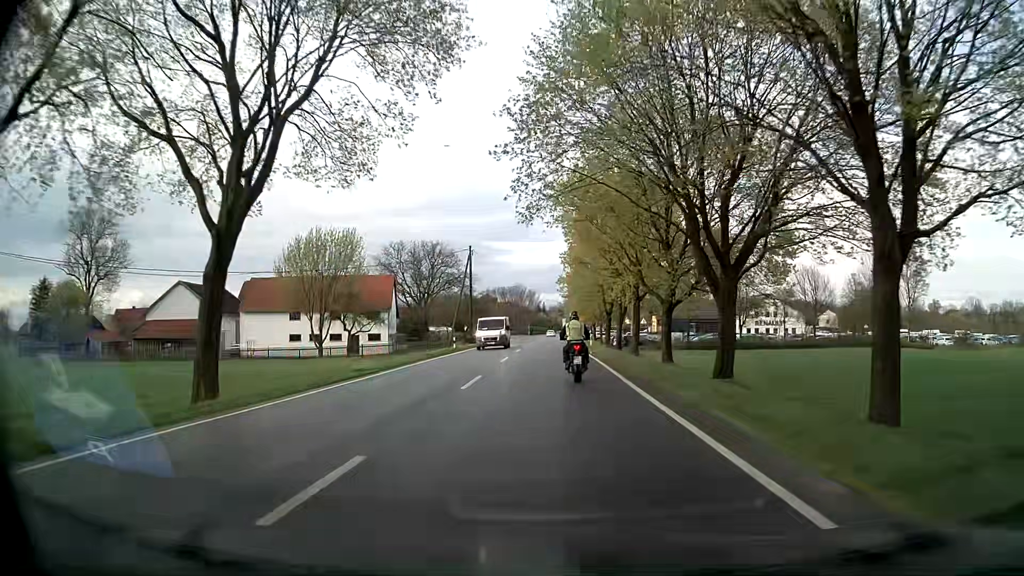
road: secondary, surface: asphalt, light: Day
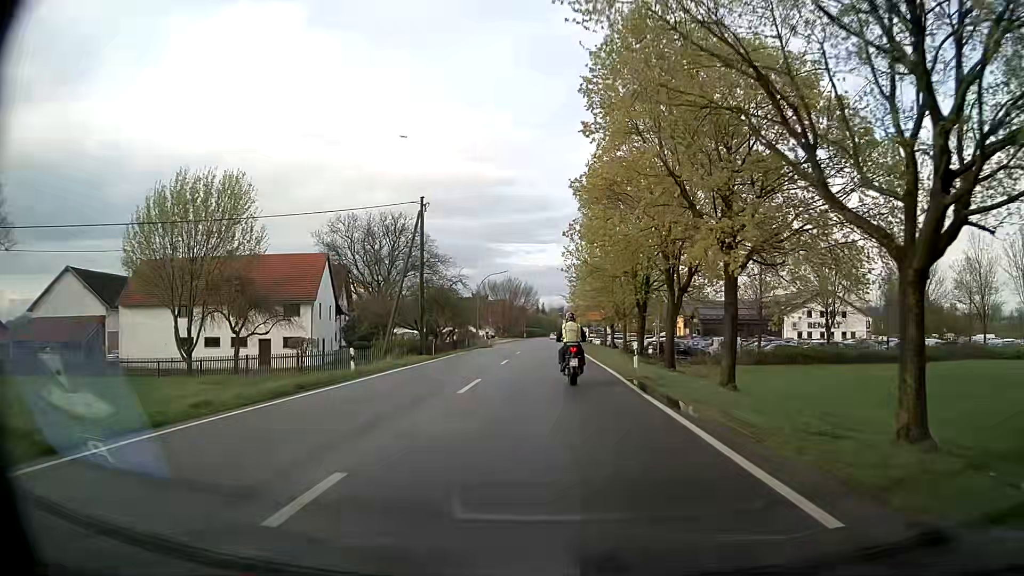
(-0.1, +24.7) m; 0°
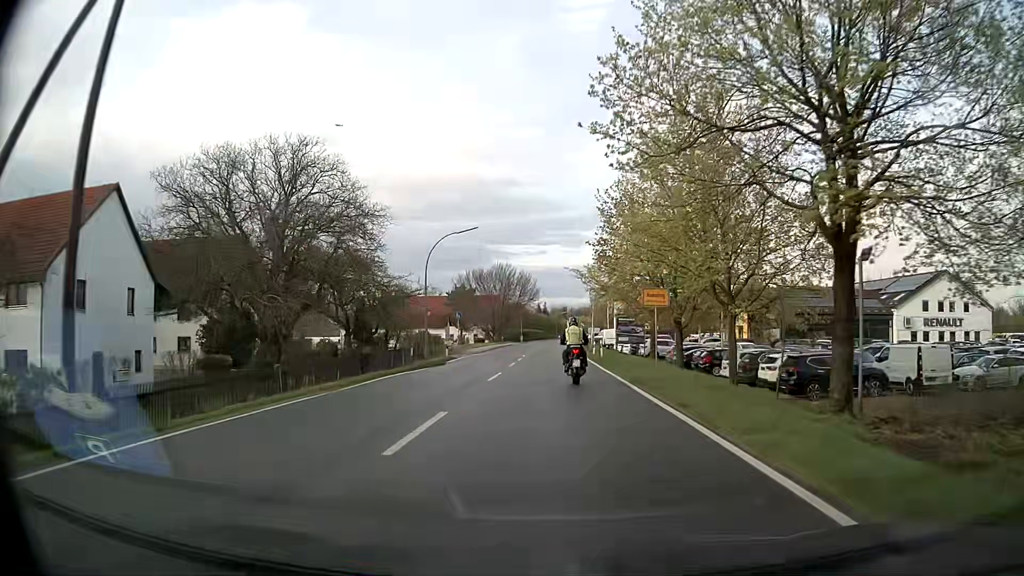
(-0.2, +30.9) m; -1°
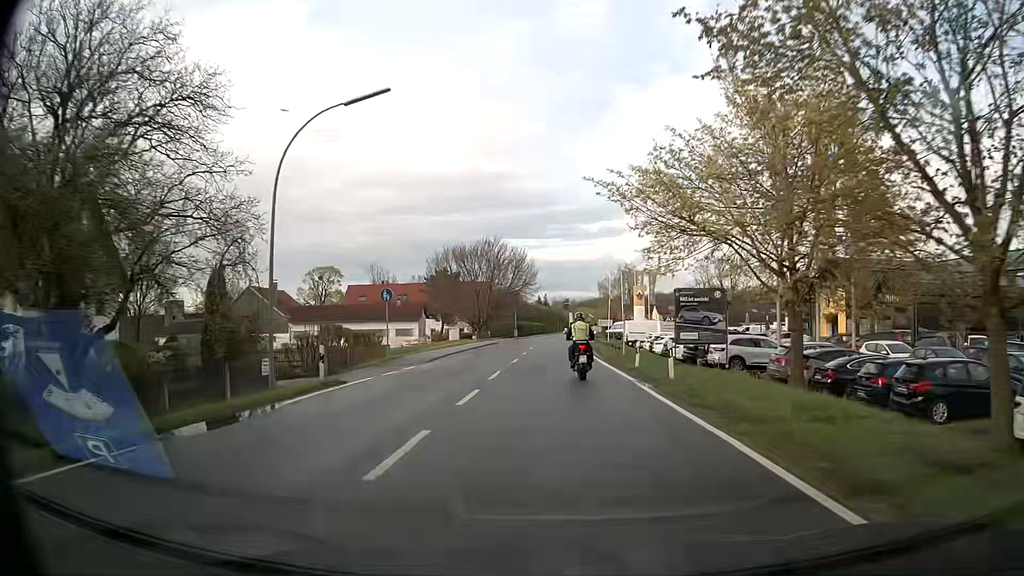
(0.0, +23.0) m; 0°
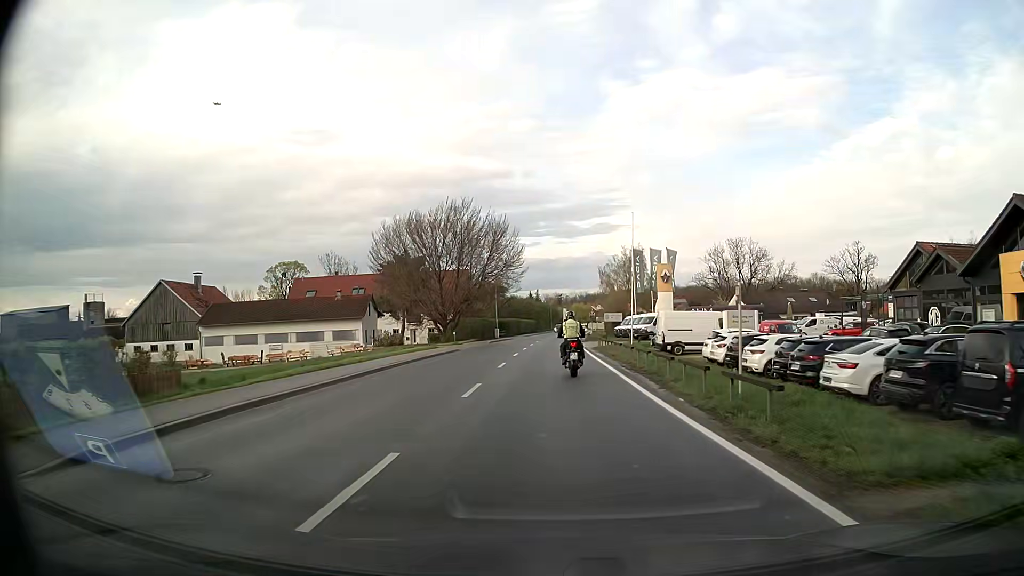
(+0.2, +22.8) m; +1°
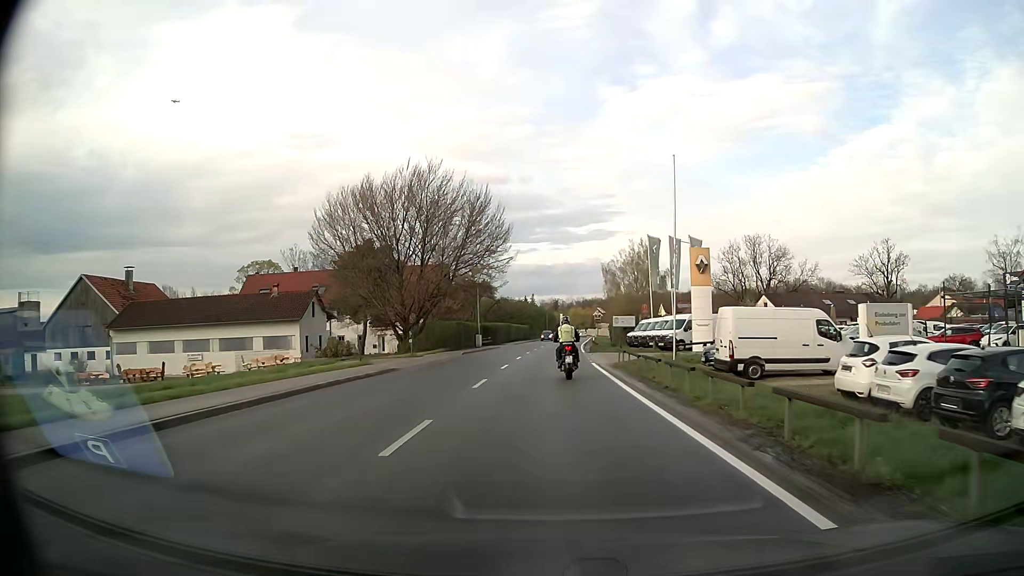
(0.0, +15.2) m; 0°
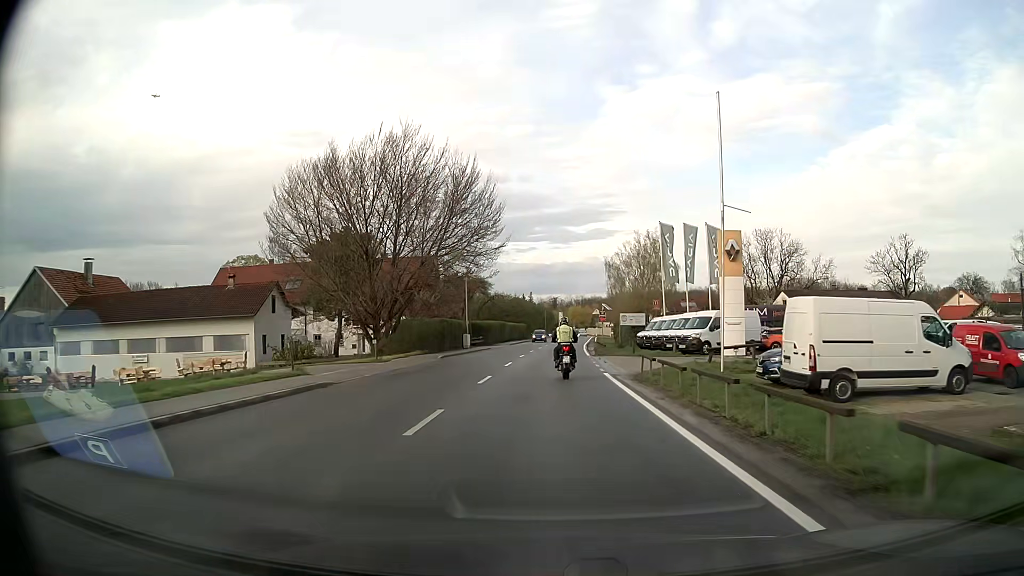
(0.0, +7.5) m; 0°
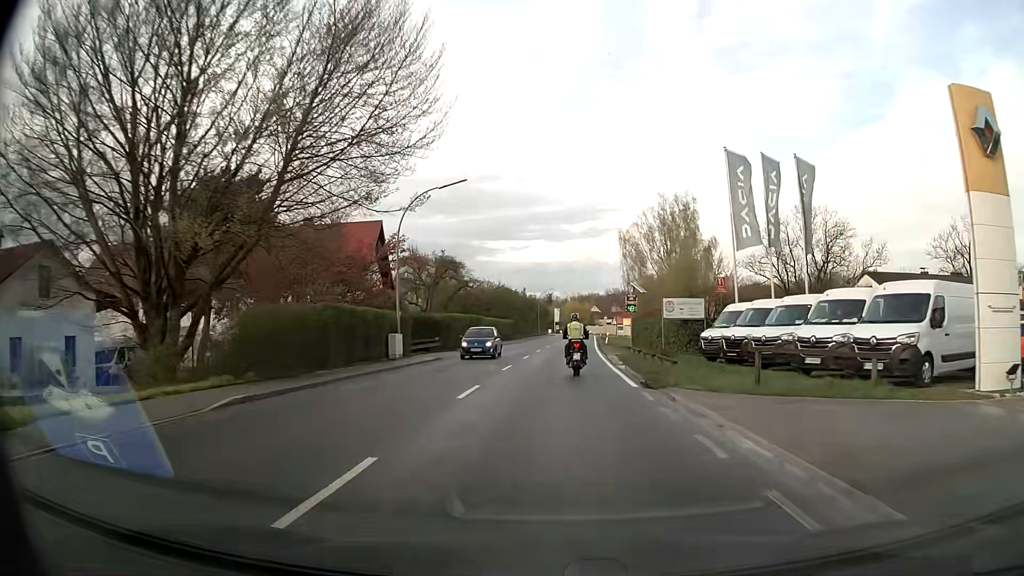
(+0.1, +22.7) m; 0°
(0, +10) (0, +20) (+1, +30) (+1, +40) (+2, +50) (+2, +60) (+3, +70) (+4, +80) (+4, +90) (+5, +100) m
